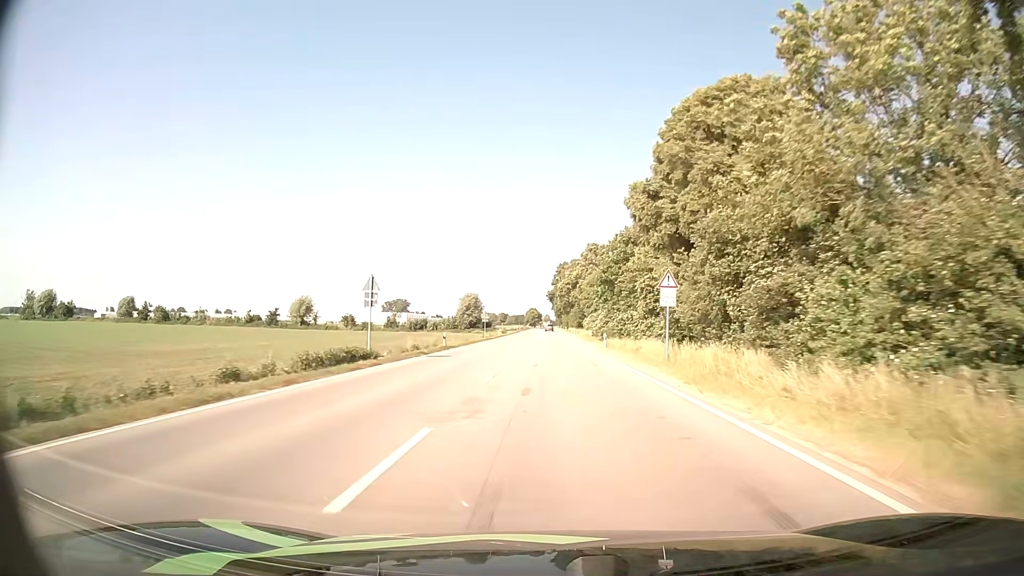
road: primary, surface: asphalt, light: Day
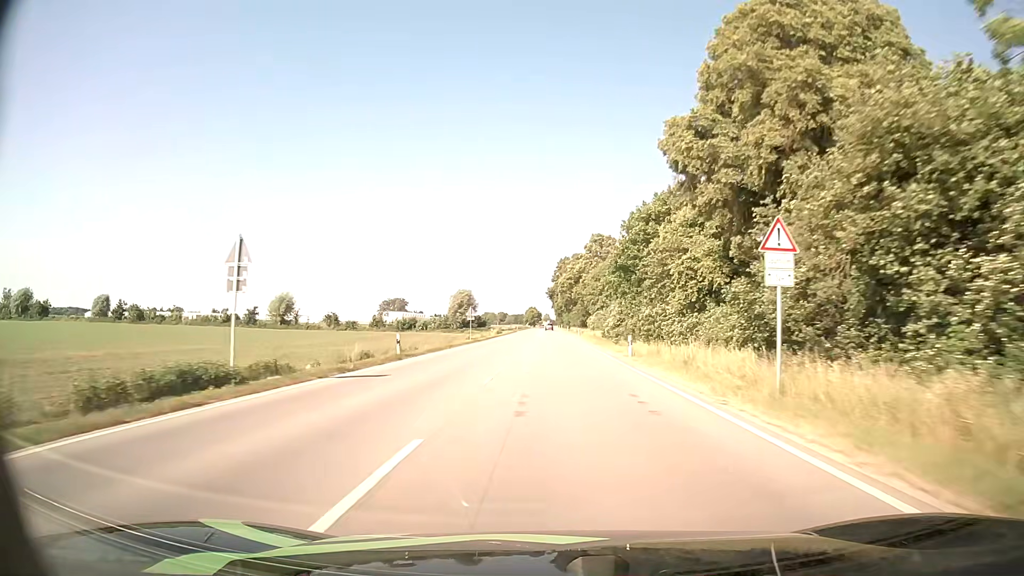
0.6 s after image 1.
(0.0, +12.8) m; 0°
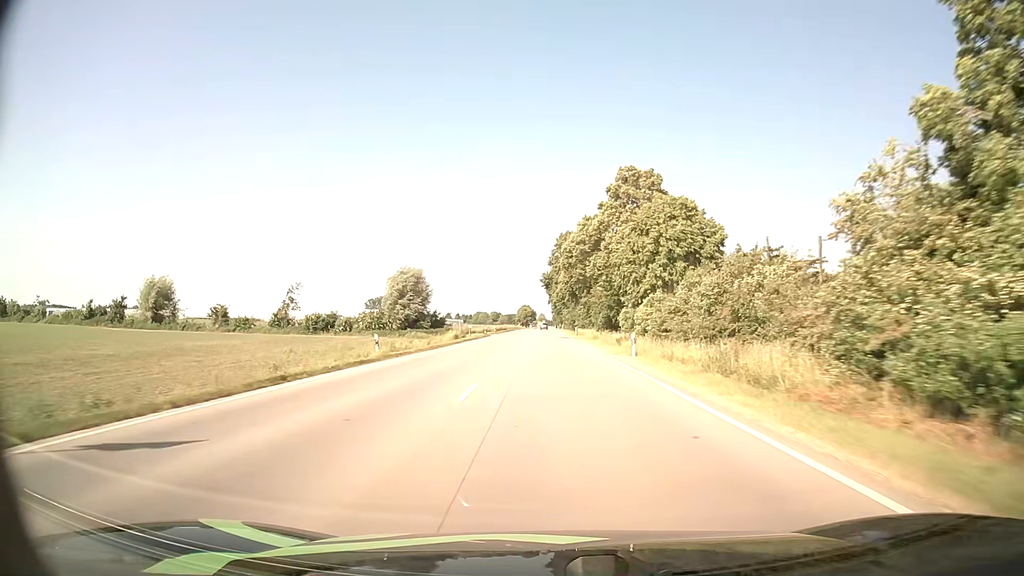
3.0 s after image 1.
(+0.4, +51.9) m; +1°
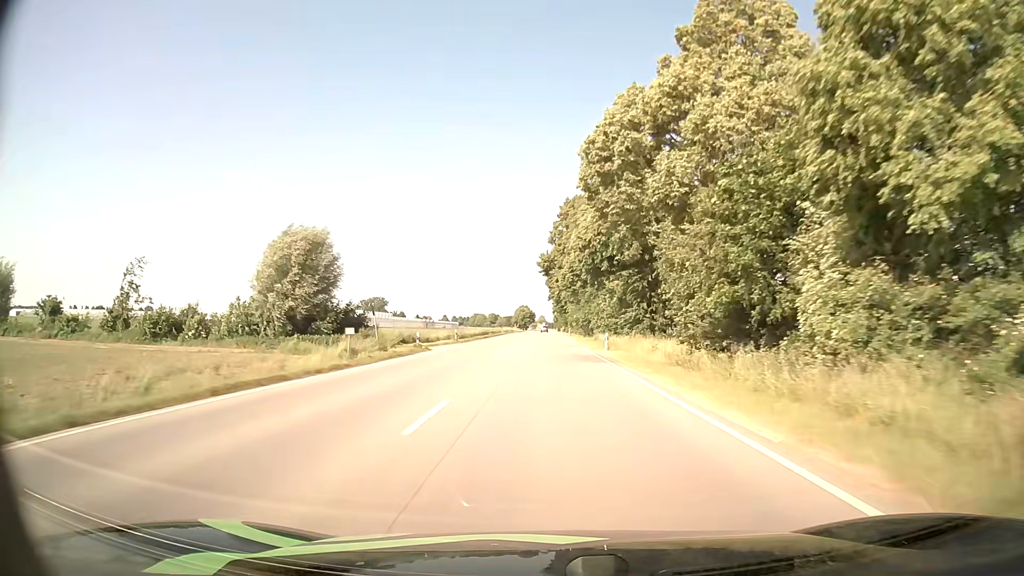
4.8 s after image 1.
(+0.2, +39.5) m; 0°
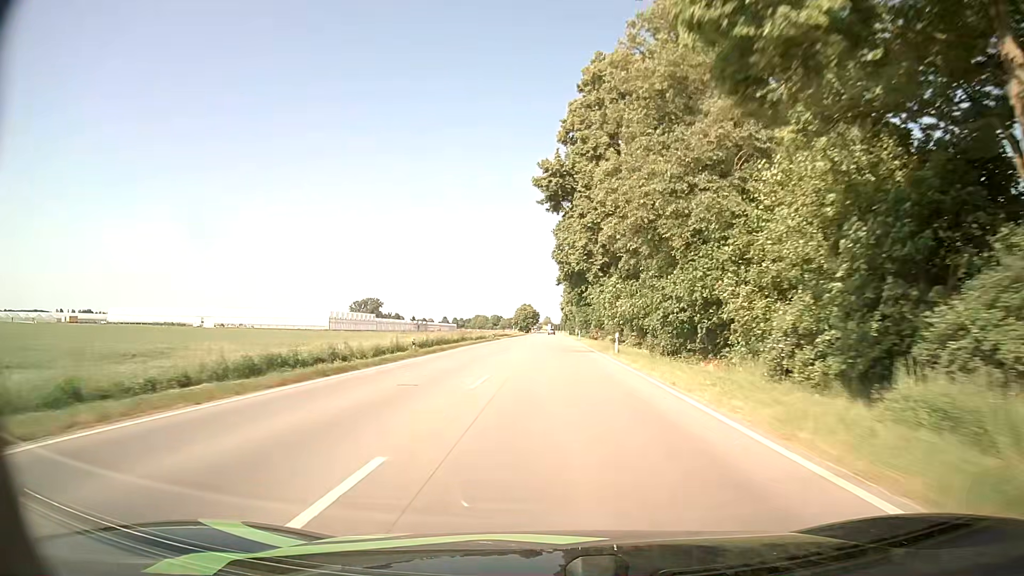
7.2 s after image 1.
(-0.4, +53.3) m; 0°
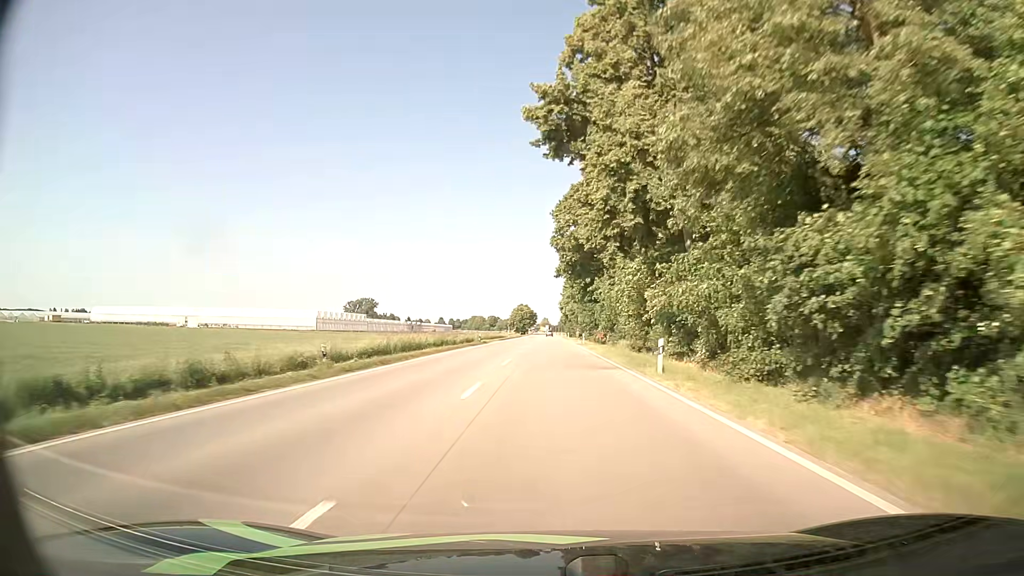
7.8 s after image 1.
(0.0, +13.4) m; 0°
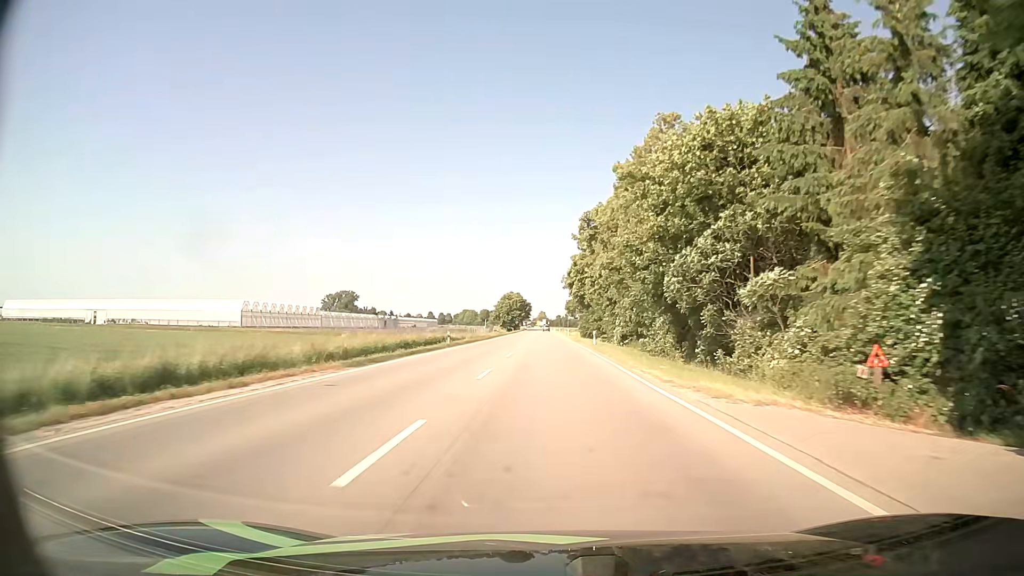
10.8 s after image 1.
(0.0, +67.7) m; +1°
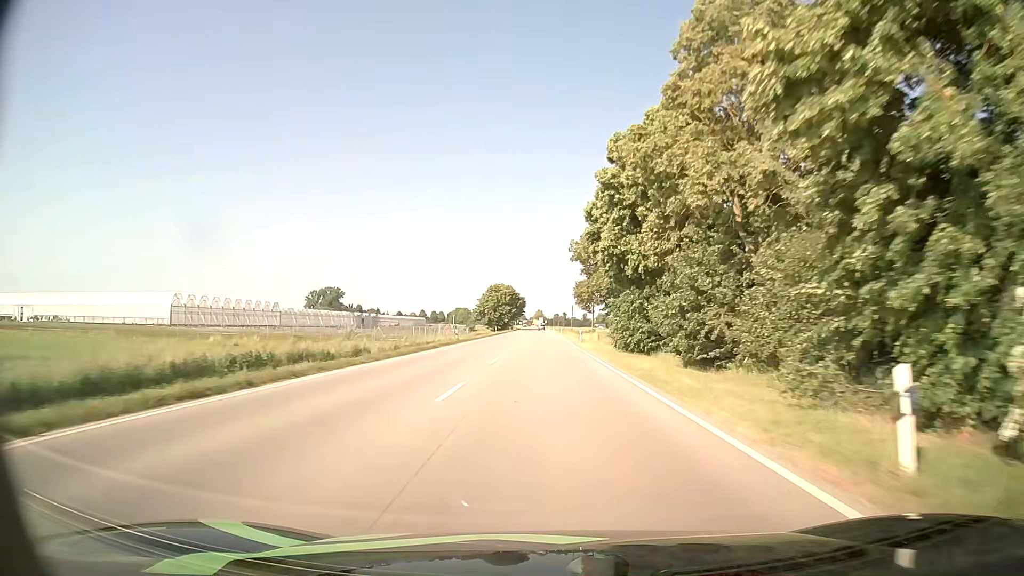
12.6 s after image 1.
(-0.2, +41.1) m; 0°
(0, +10) (0, +20) (0, +30) (0, +40) (0, +50) (0, +60) (0, +70) (0, +80) (-1, +90) (-1, +100) m
